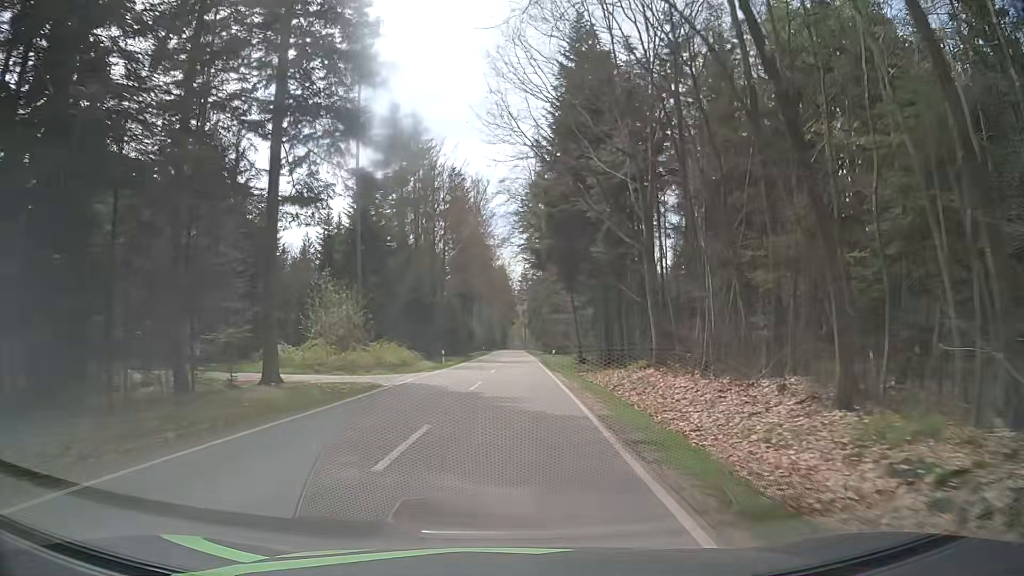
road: tertiary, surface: asphalt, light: Day
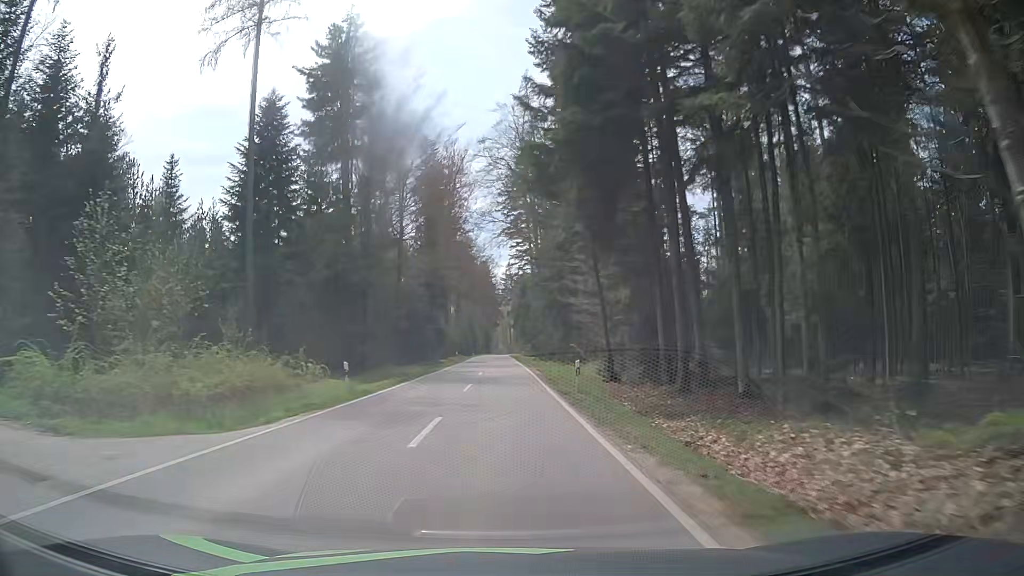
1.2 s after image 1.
(+0.5, +22.3) m; +1°
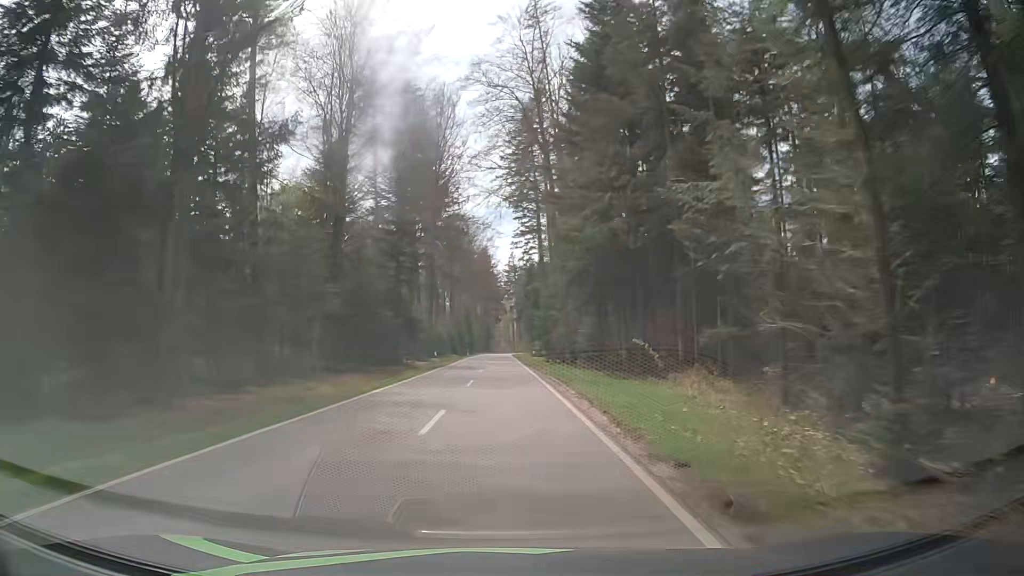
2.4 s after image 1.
(+0.1, +23.0) m; 0°
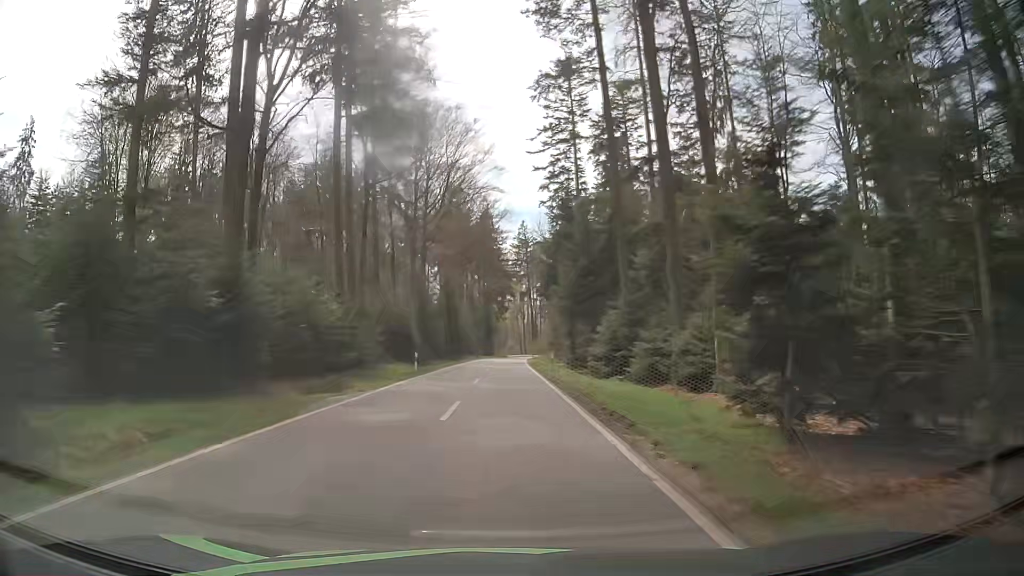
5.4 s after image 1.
(-0.7, +58.4) m; 0°
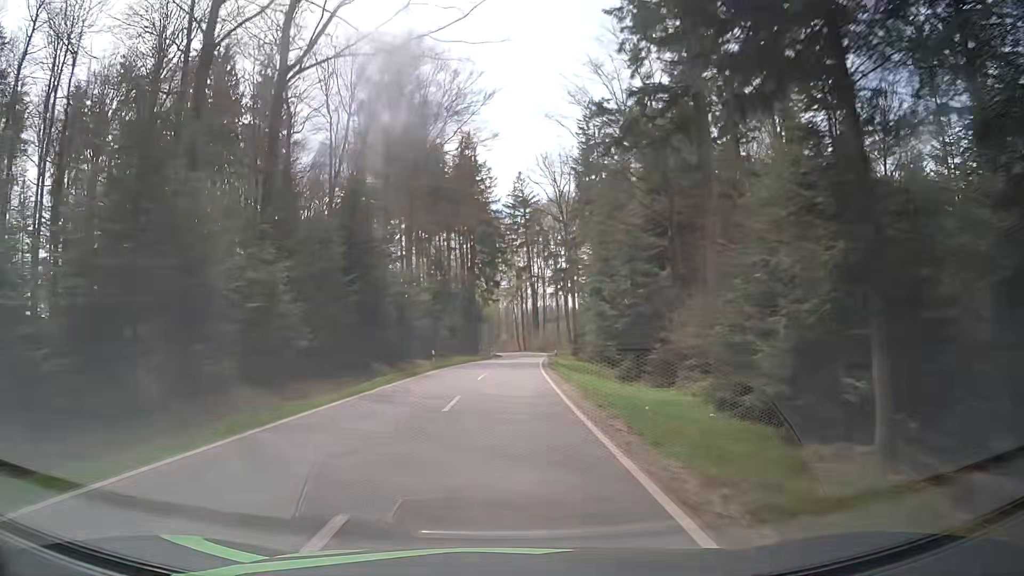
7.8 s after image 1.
(-0.3, +46.6) m; 0°
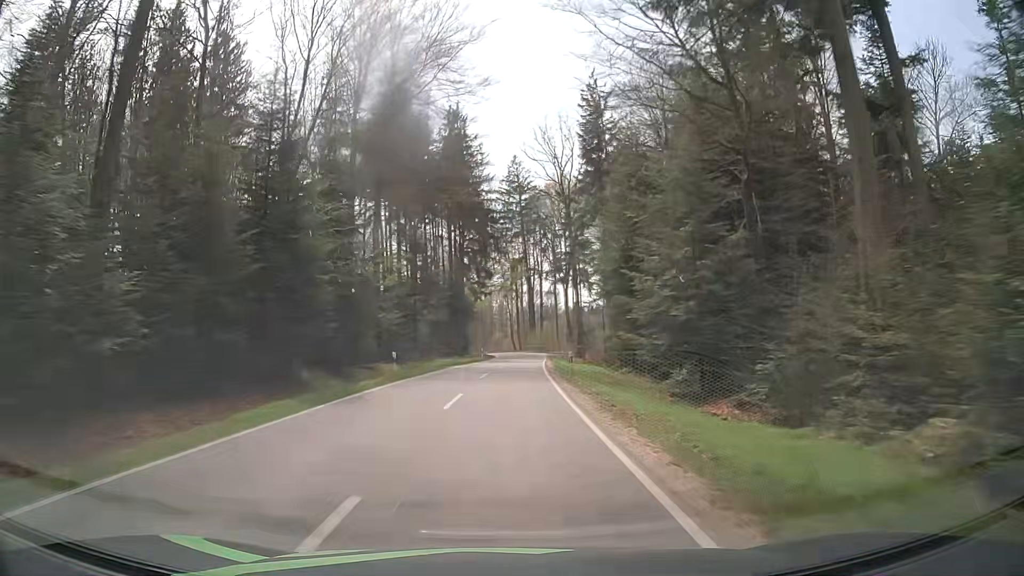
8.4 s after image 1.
(0.0, +11.6) m; 0°
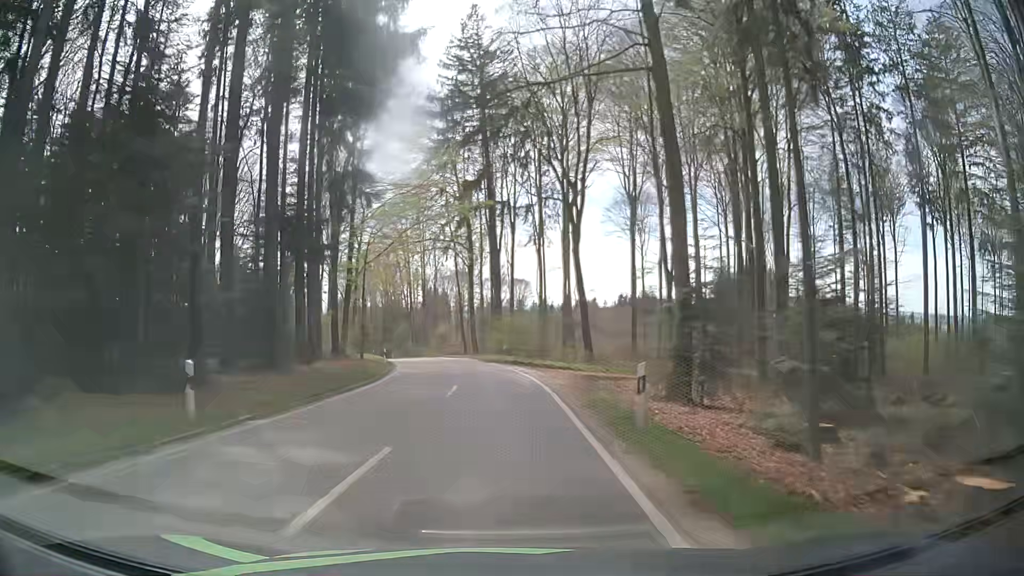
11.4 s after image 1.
(+1.9, +57.3) m; +3°
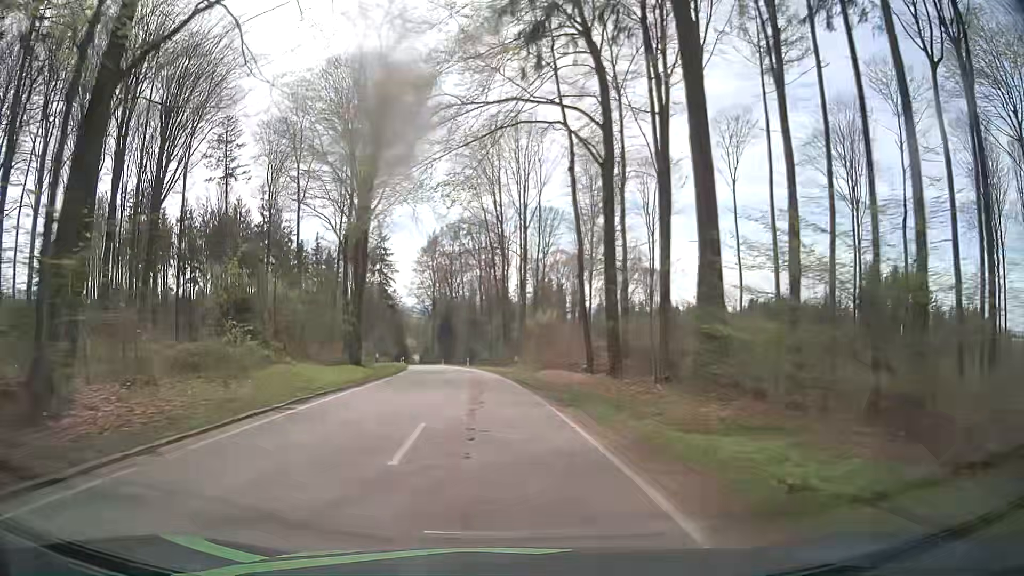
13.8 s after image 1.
(-2.6, +45.2) m; -8°
(0, +10) (-1, +20) (-2, +30) (-3, +40) (-4, +50) (-5, +60) (-7, +70) (-8, +79) (-10, +89) (-12, +99) m
